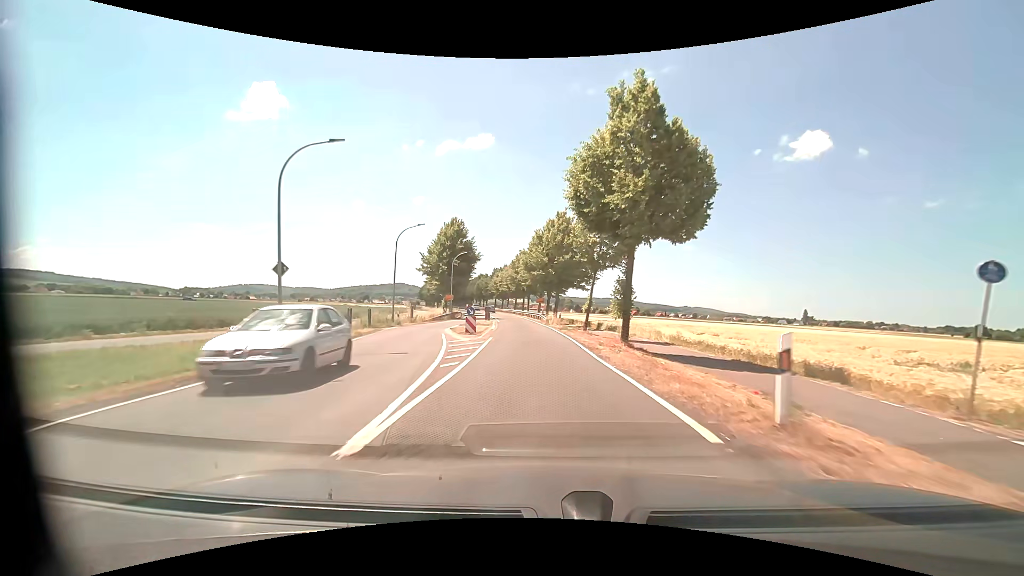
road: primary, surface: asphalt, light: Day
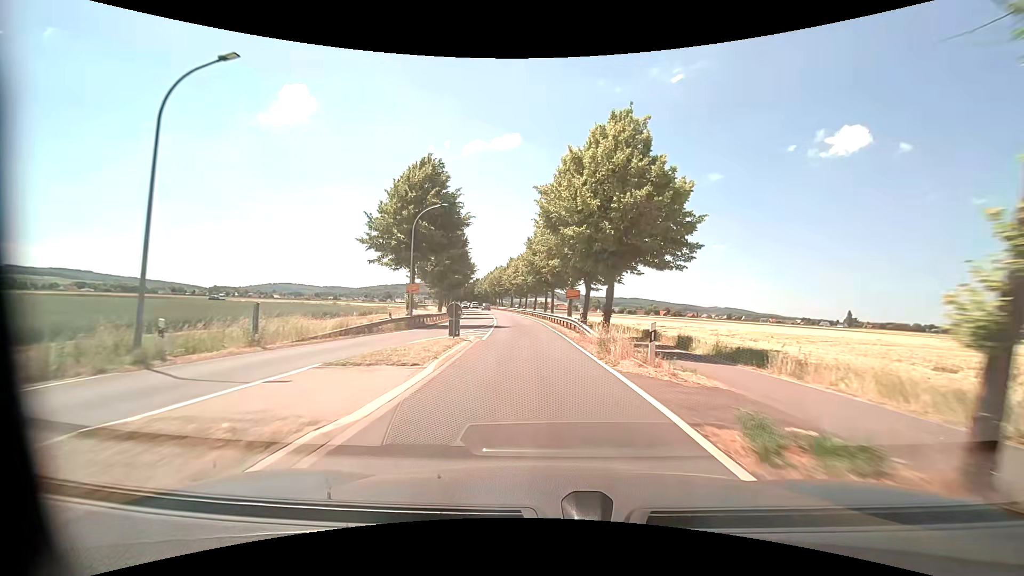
(-0.6, +25.4) m; -3°
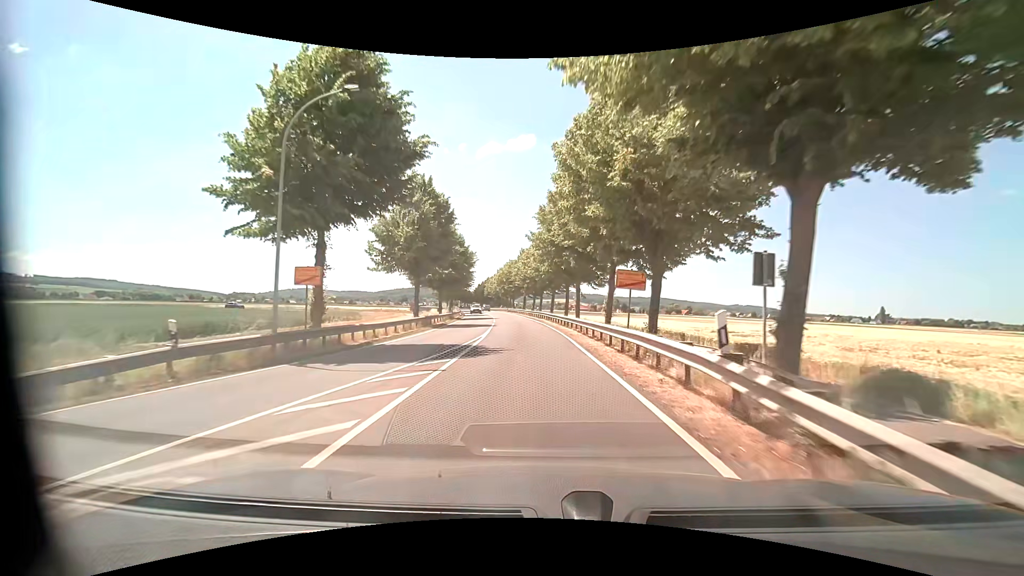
(-0.3, +16.9) m; -2°
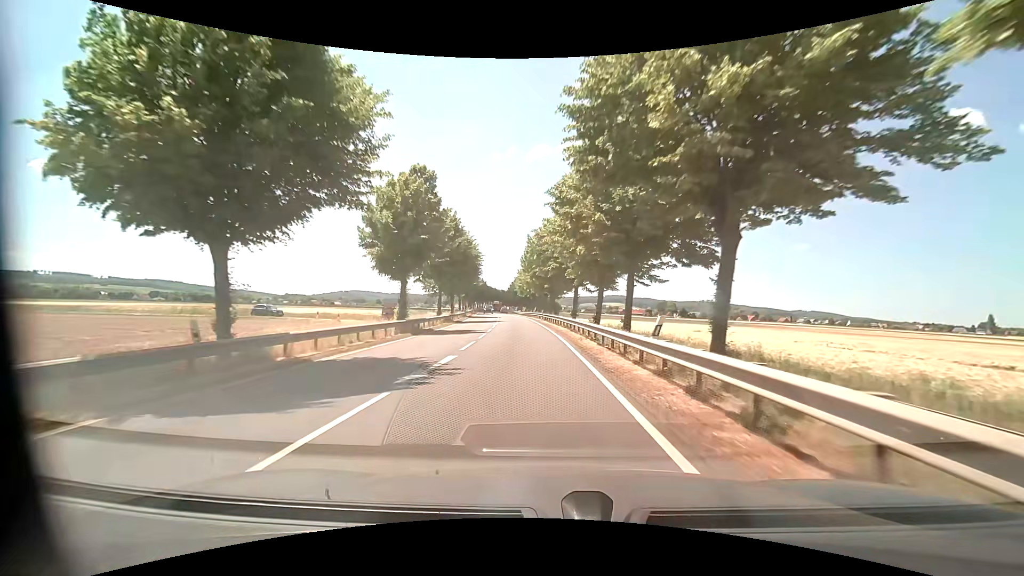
(-1.9, +45.1) m; -5°
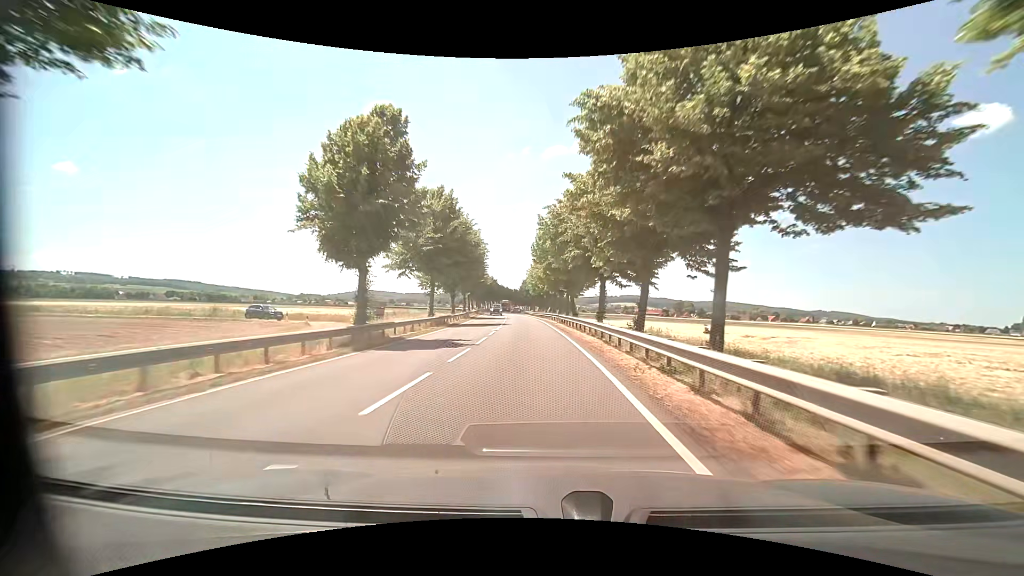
(-0.2, +9.8) m; -2°
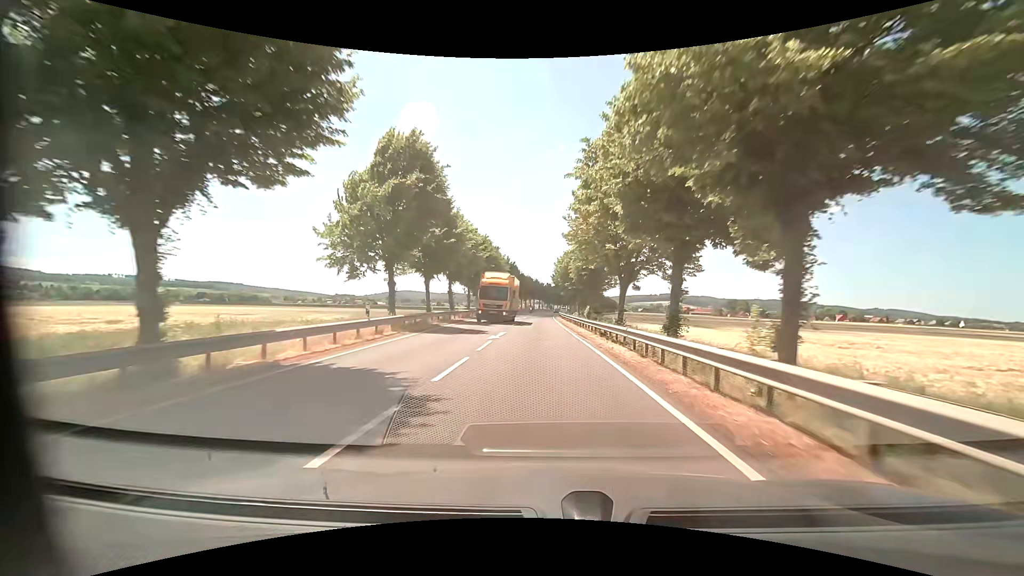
(-1.8, +51.8) m; -4°
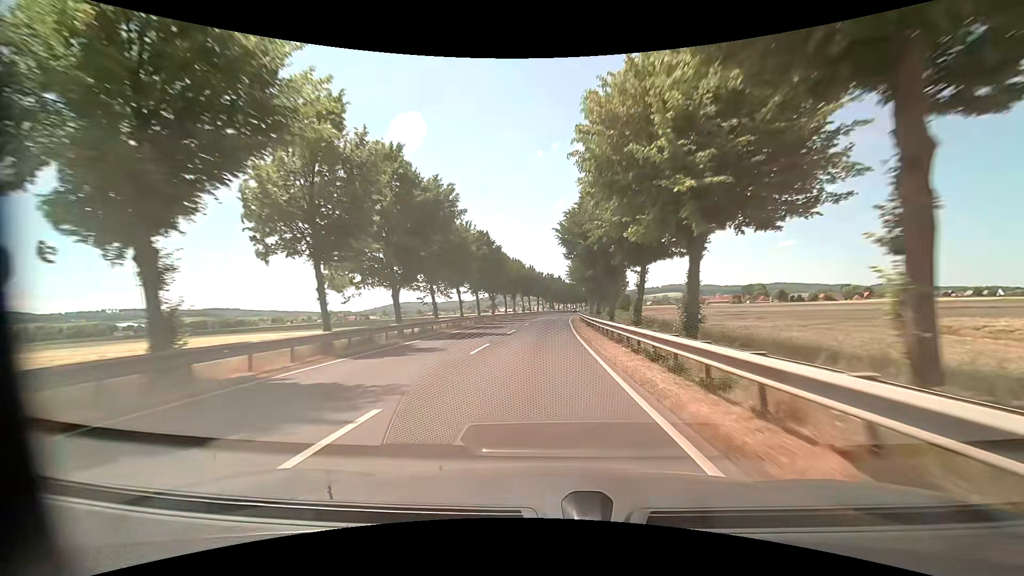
(+0.3, +54.7) m; 0°
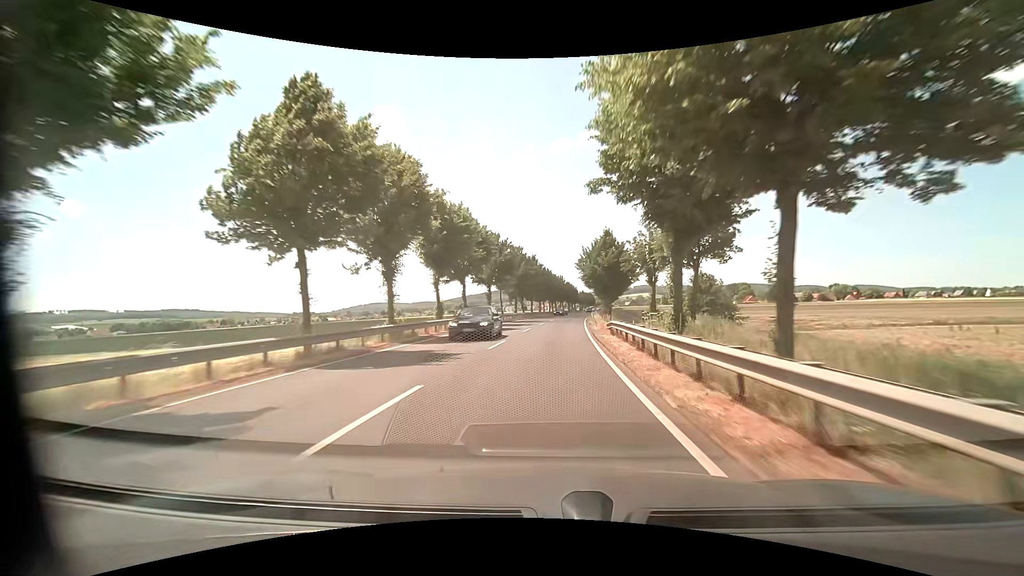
(+1.4, +57.7) m; +3°
(0, +10) (0, +20) (+1, +30) (+1, +40) (+2, +50) (+3, +60) (+4, +70) (+5, +80) (+6, +90) (+7, +100) m
